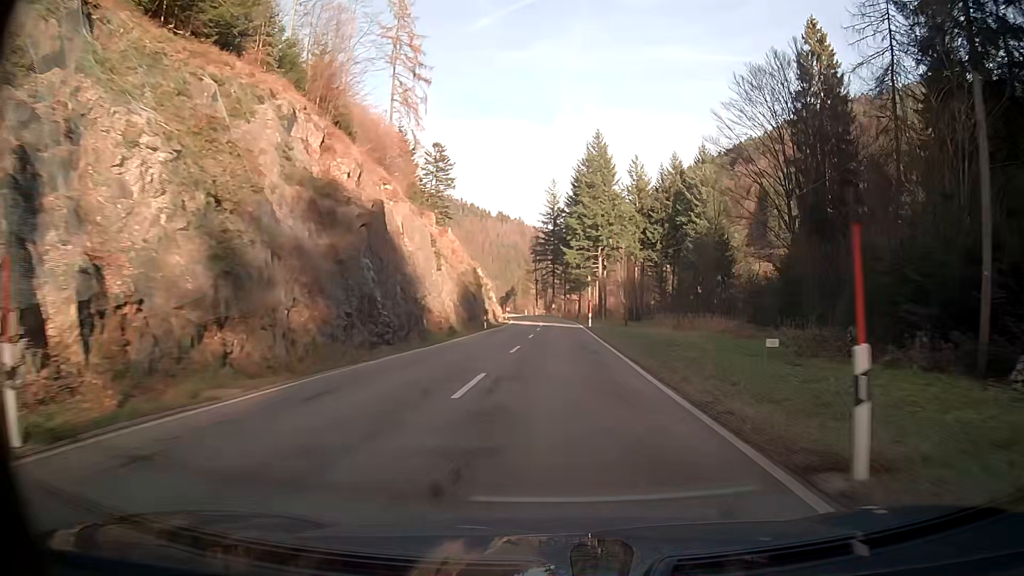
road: secondary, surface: asphalt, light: Day
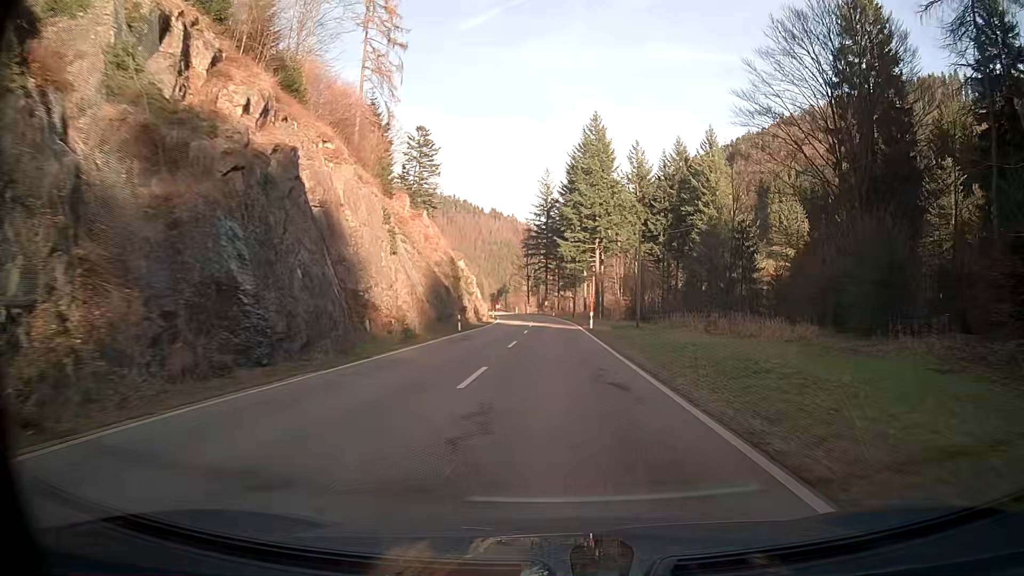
(+0.1, +10.7) m; +1°
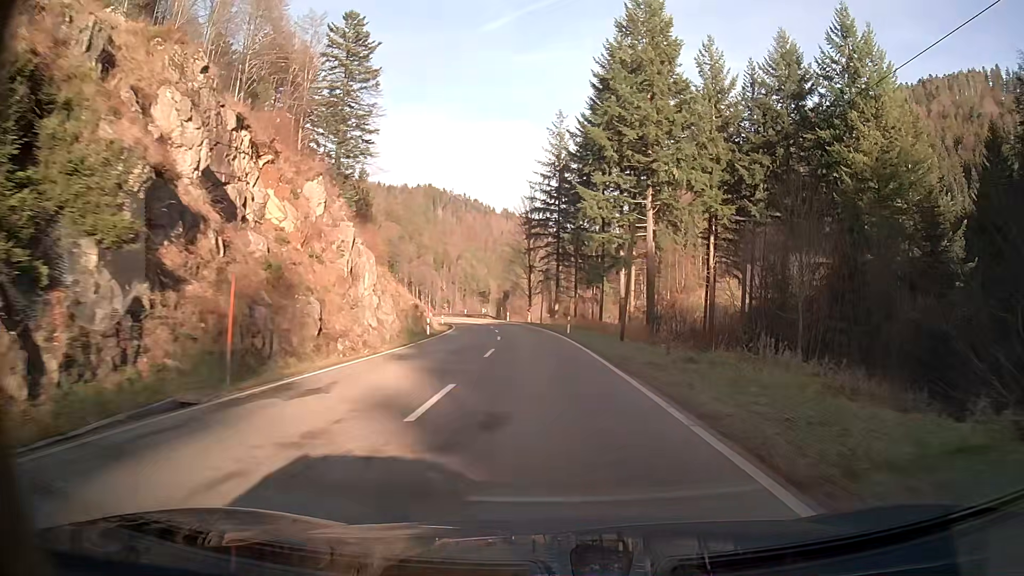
(-0.2, +52.2) m; -1°
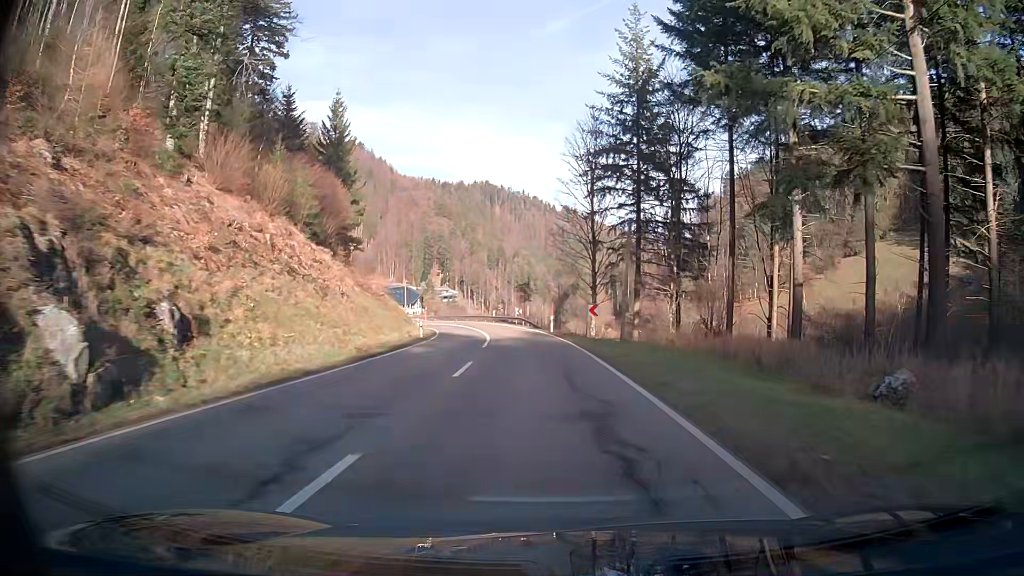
(-1.7, +42.0) m; -6°
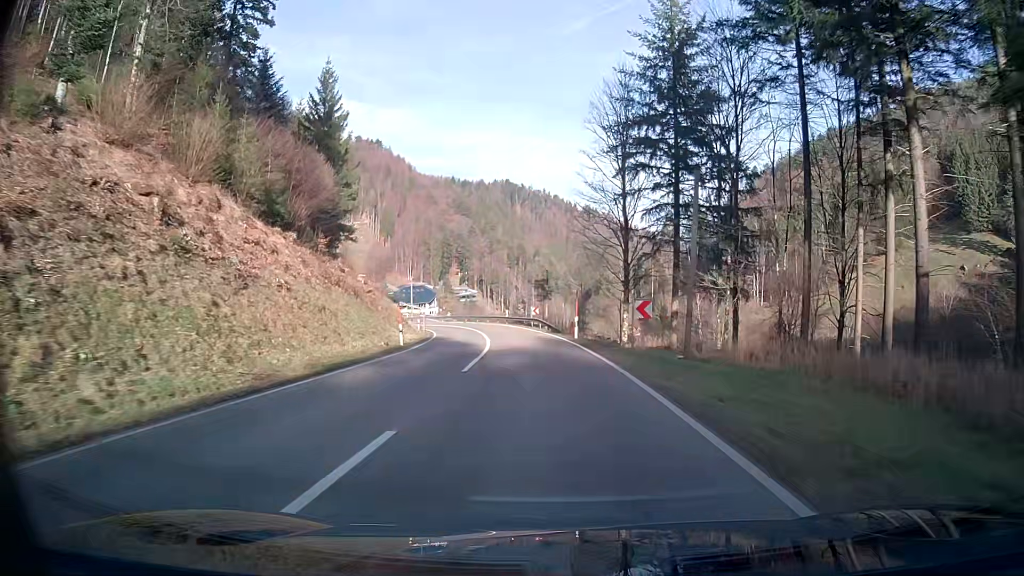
(-0.1, +10.8) m; -1°
